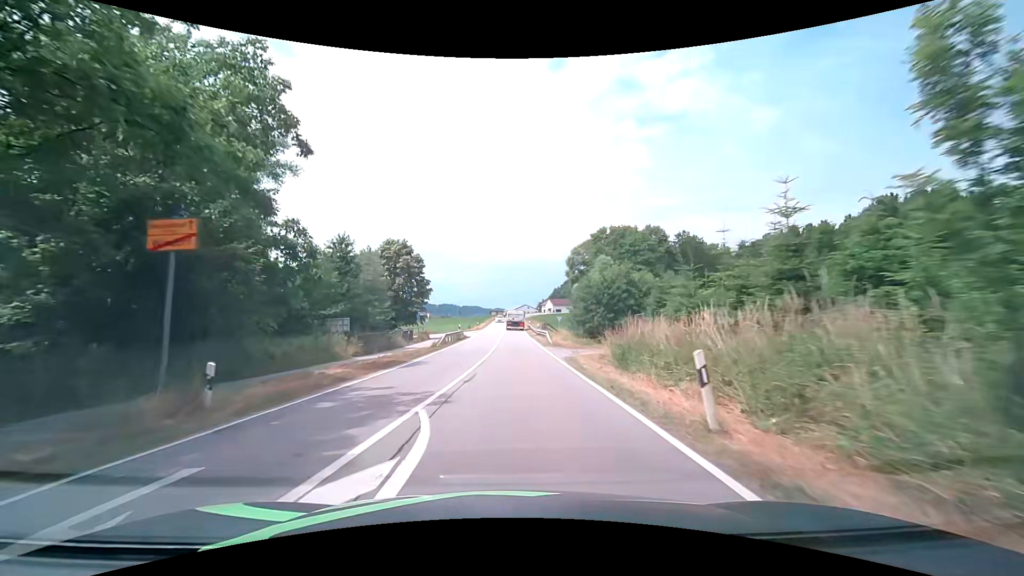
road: secondary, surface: asphalt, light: Day
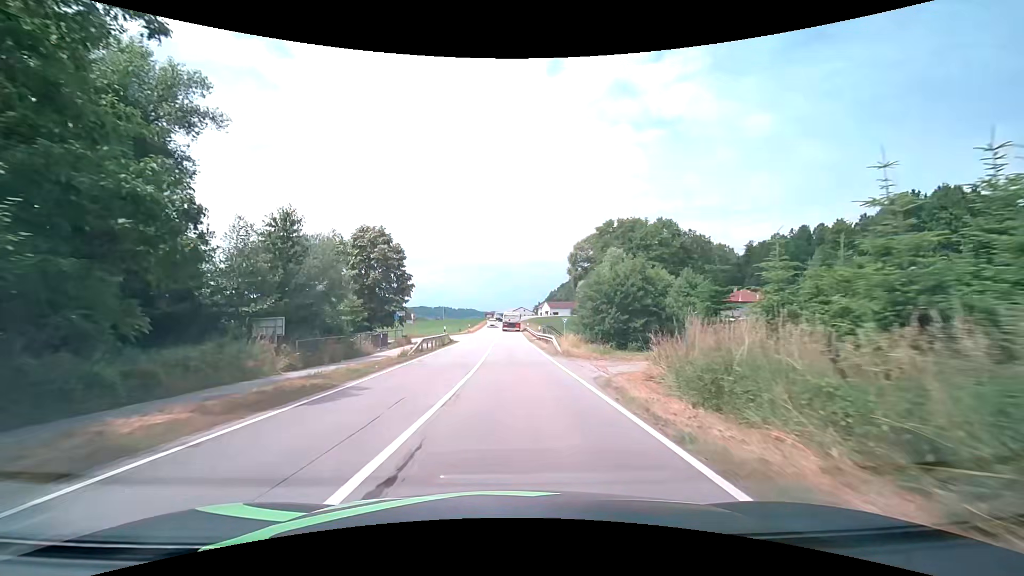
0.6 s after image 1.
(0.0, +8.3) m; 0°
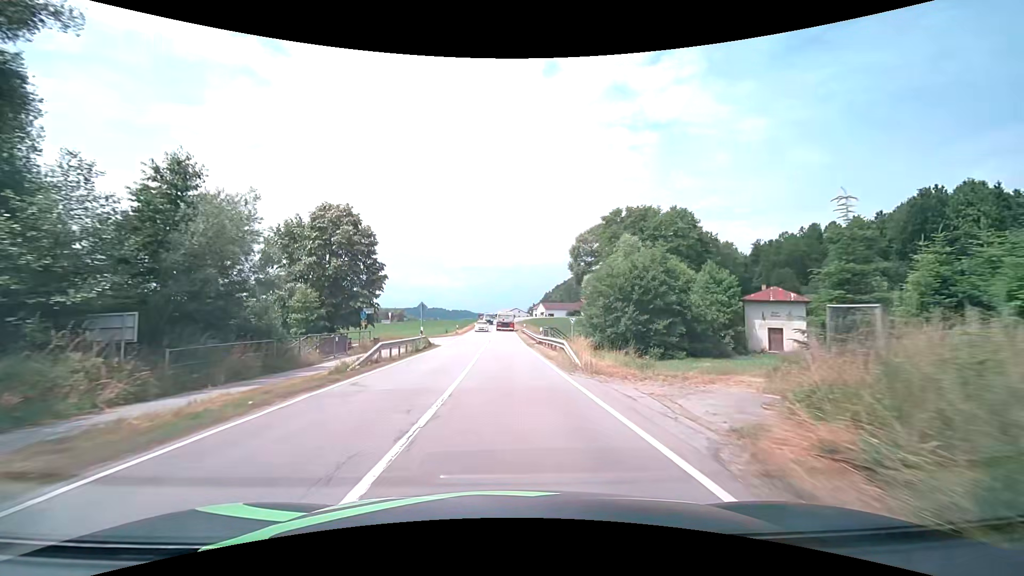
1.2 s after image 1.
(+0.1, +8.4) m; +1°
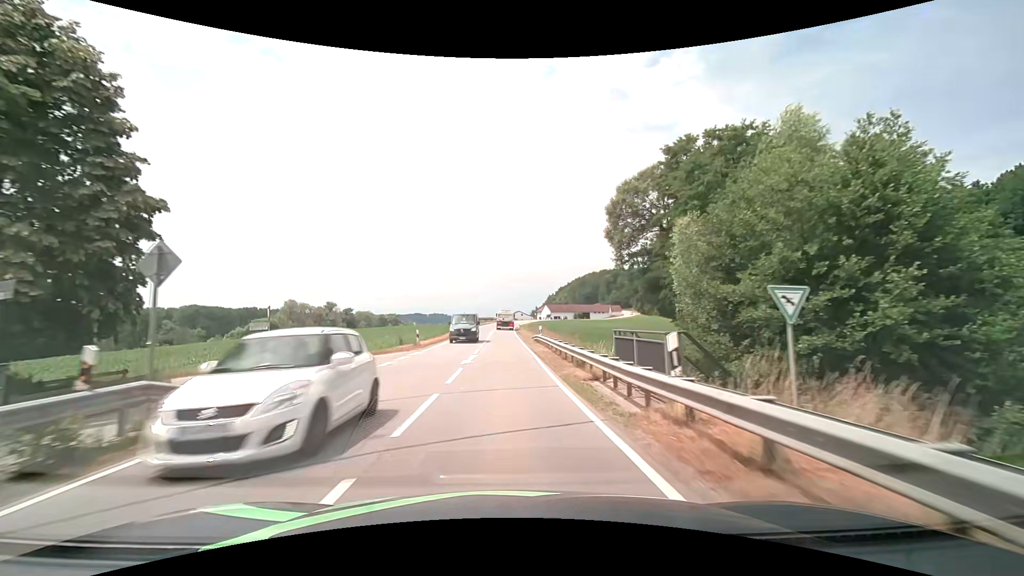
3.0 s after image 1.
(0.0, +25.7) m; 0°
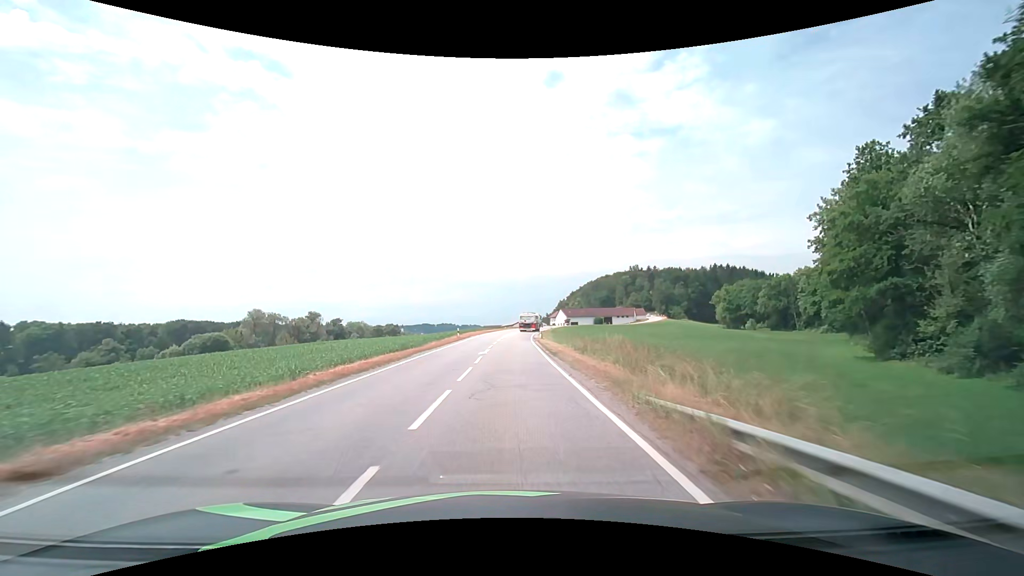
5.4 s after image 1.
(-0.3, +35.3) m; -1°
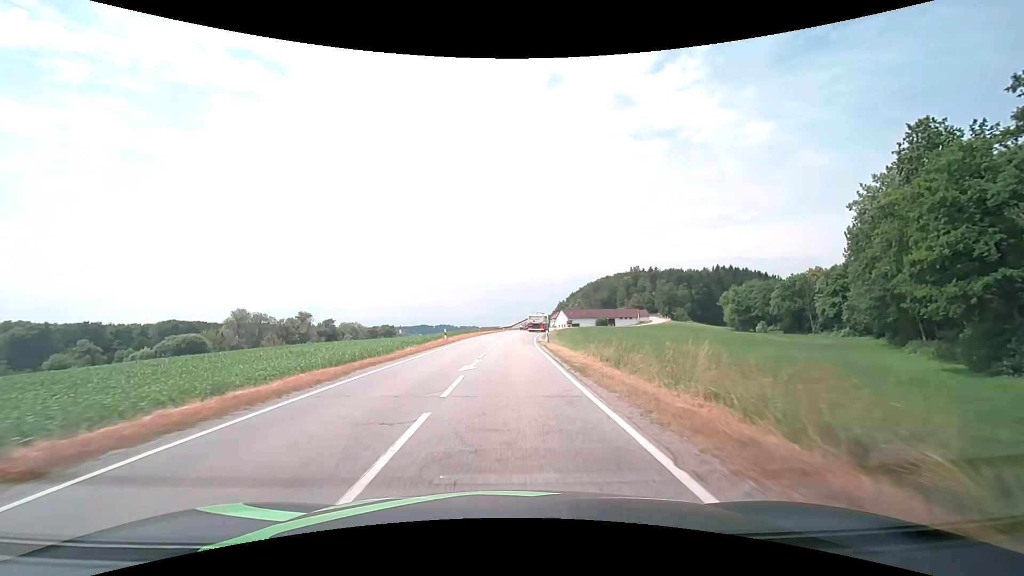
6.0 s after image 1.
(0.0, +8.9) m; 0°
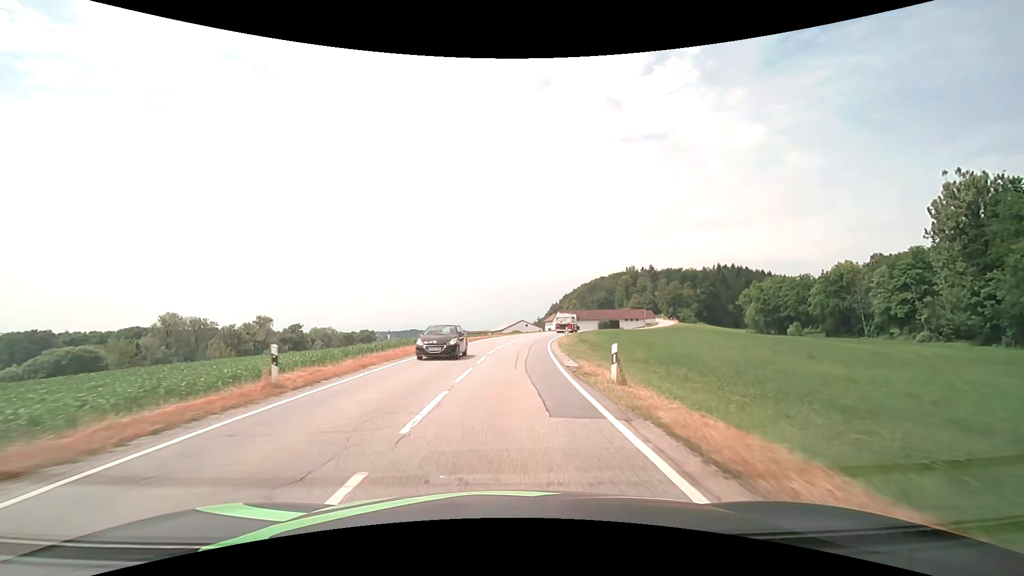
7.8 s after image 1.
(+0.3, +26.8) m; +1°
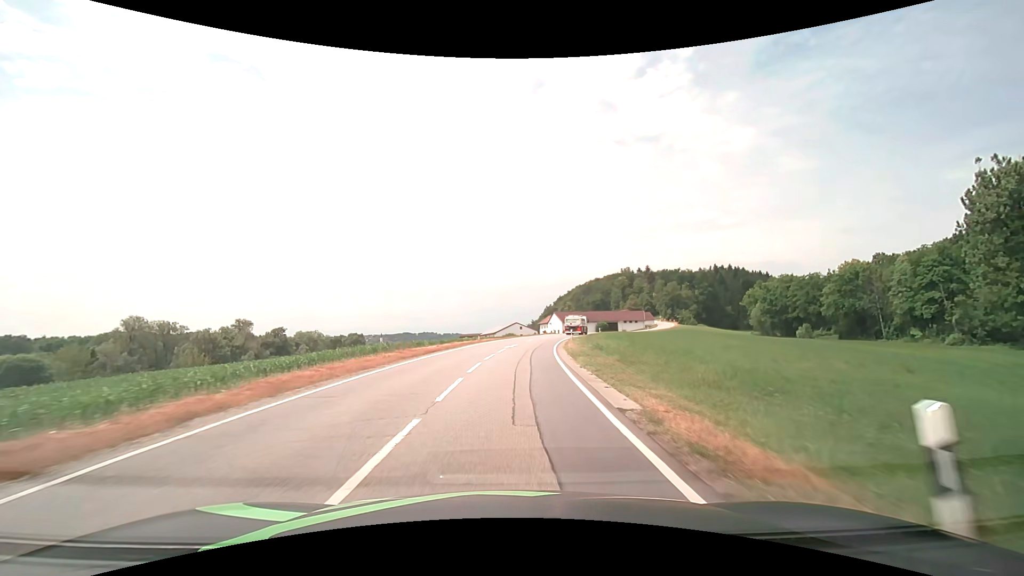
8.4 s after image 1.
(+0.1, +9.0) m; +1°
(0, +10) (0, +20) (+1, +30) (+2, +40) (+4, +50) (+5, +60) (+8, +69) (+11, +79) (+14, +88) (+17, +98) m
